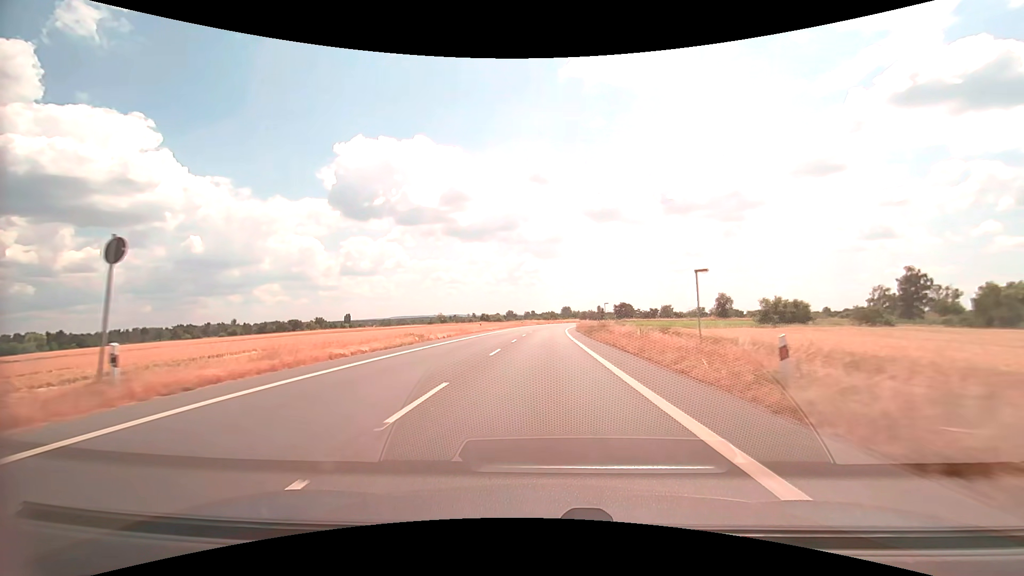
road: primary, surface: asphalt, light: Day
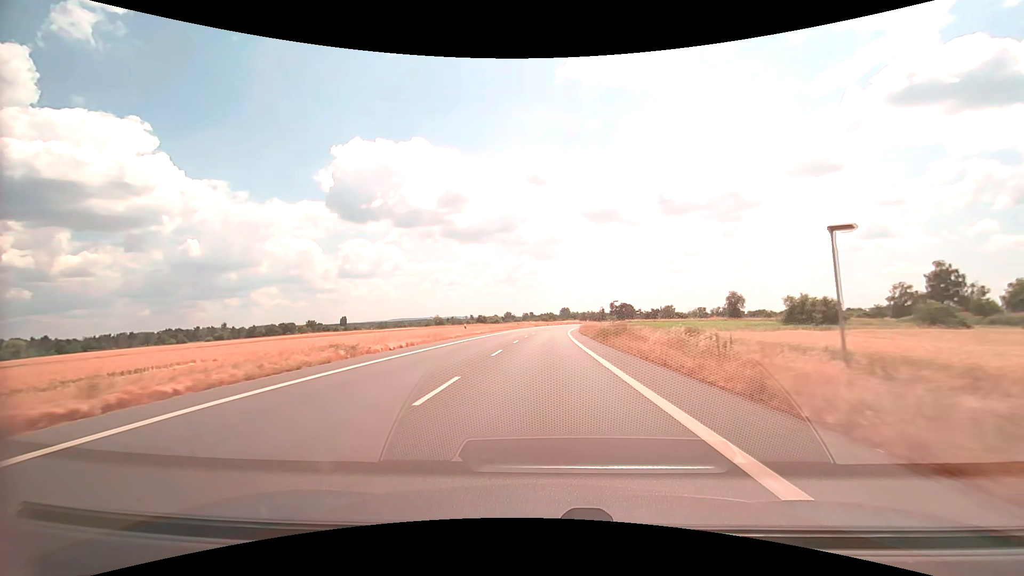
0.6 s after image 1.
(0.0, +11.1) m; 0°
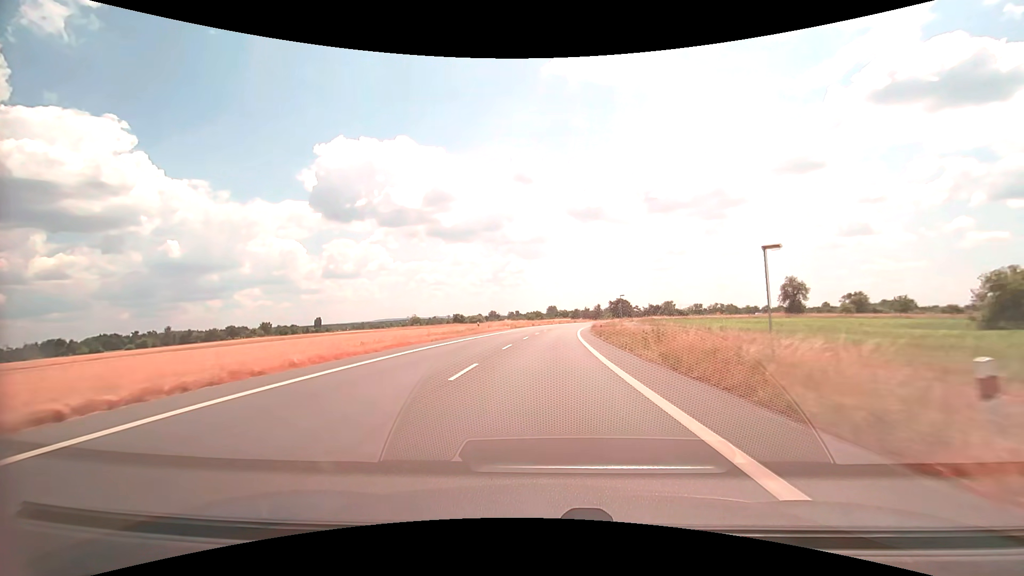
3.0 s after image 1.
(+0.5, +44.7) m; +1°
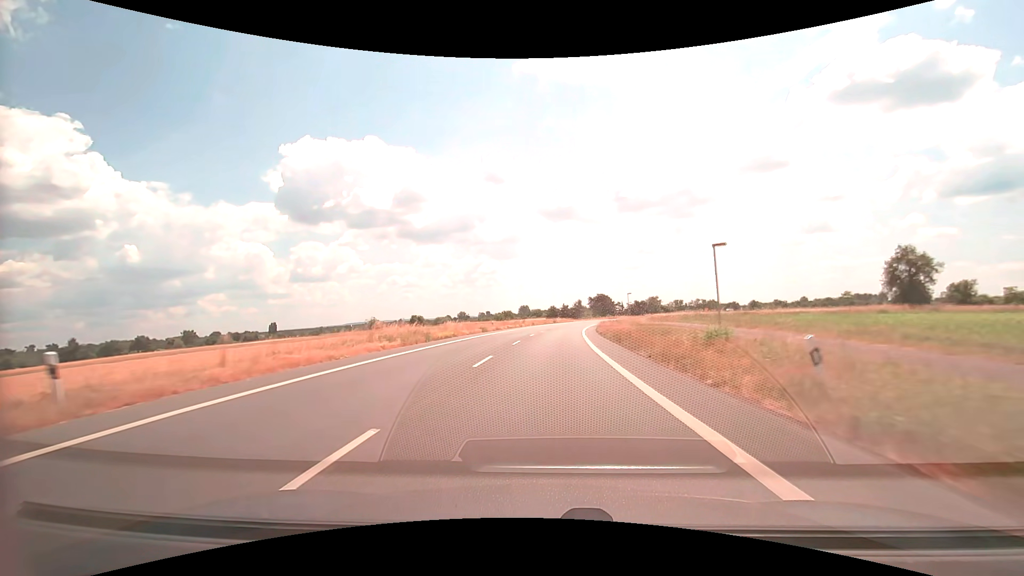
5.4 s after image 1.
(+1.2, +44.7) m; +3°
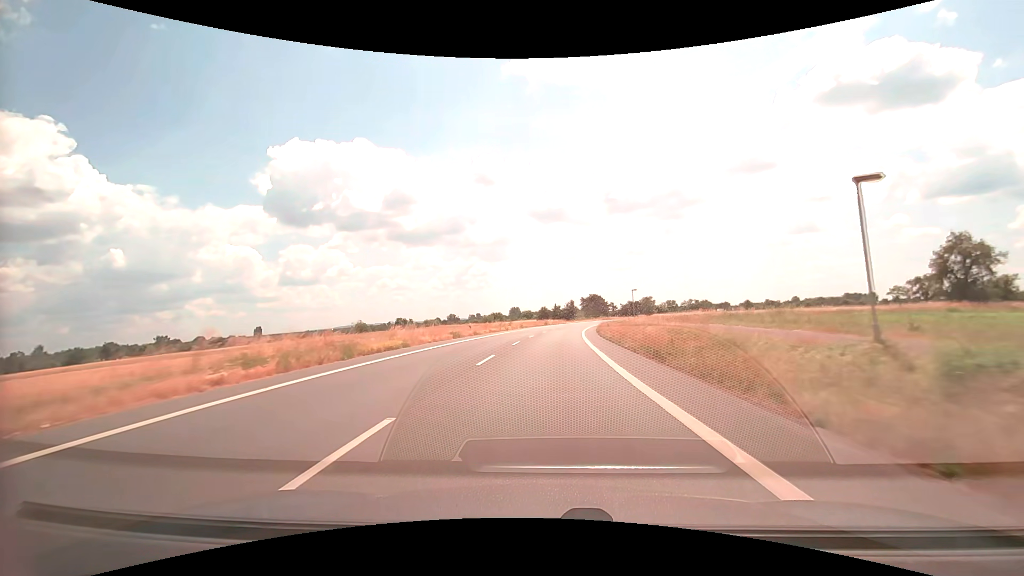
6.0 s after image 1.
(+0.1, +11.2) m; +1°
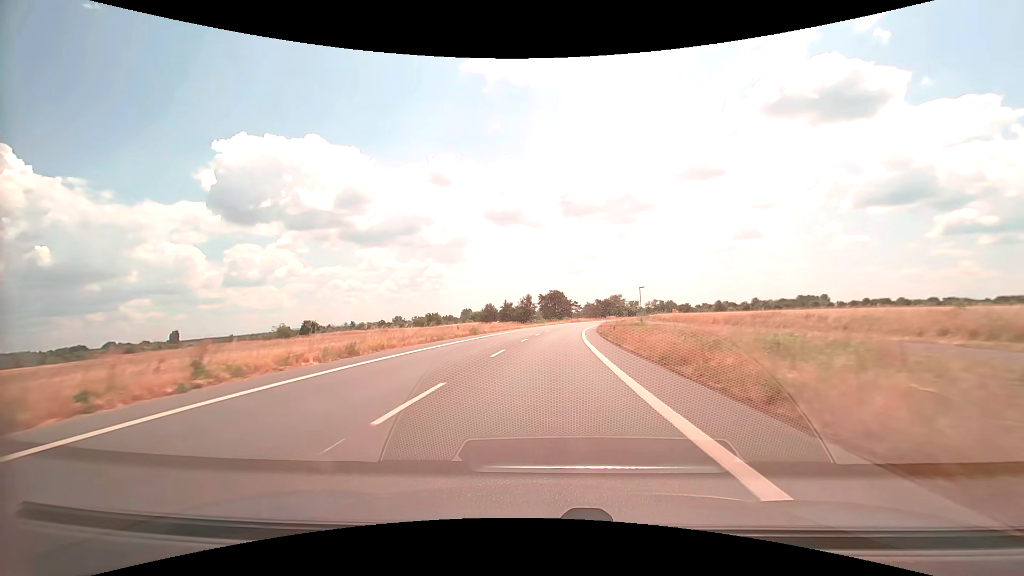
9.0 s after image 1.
(+2.5, +55.7) m; +5°
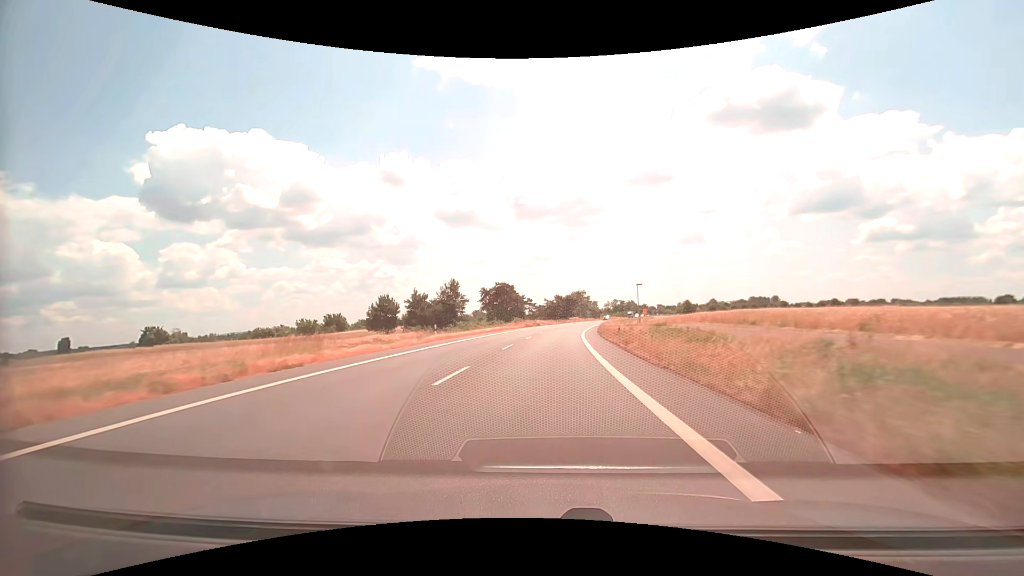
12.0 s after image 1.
(+2.6, +55.6) m; +5°
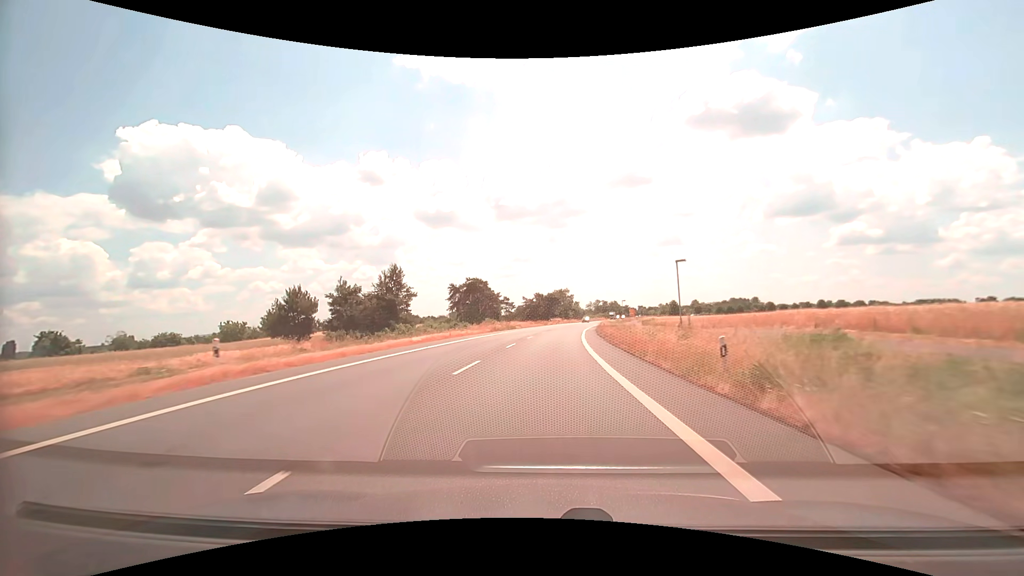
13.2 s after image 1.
(+0.4, +22.3) m; +2°
(0, +10) (0, +20) (+1, +30) (+1, +40) (+2, +50) (+3, +60) (+4, +70) (+5, +80) (+6, +90) (+8, +100) m
